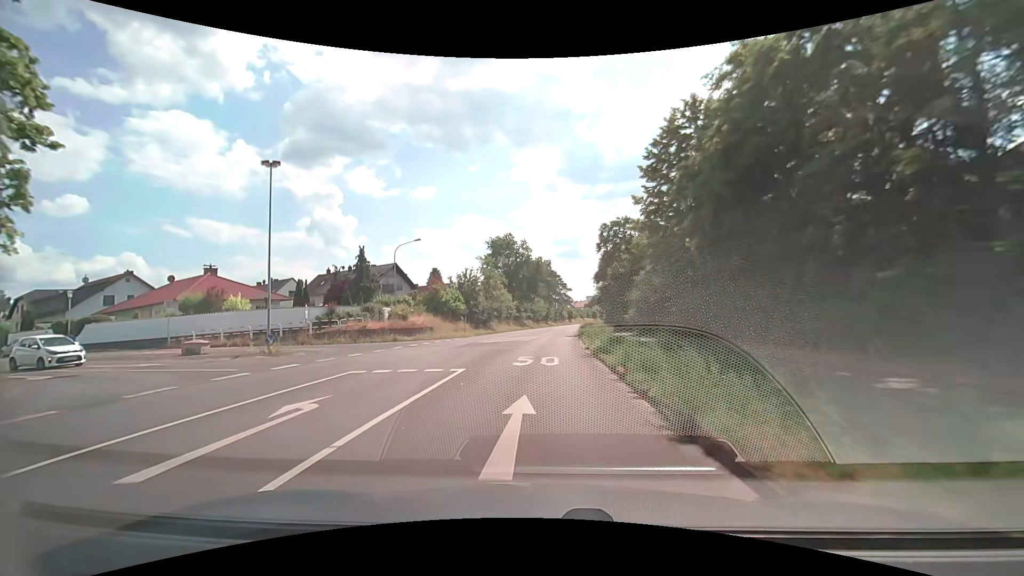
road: secondary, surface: asphalt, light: Day
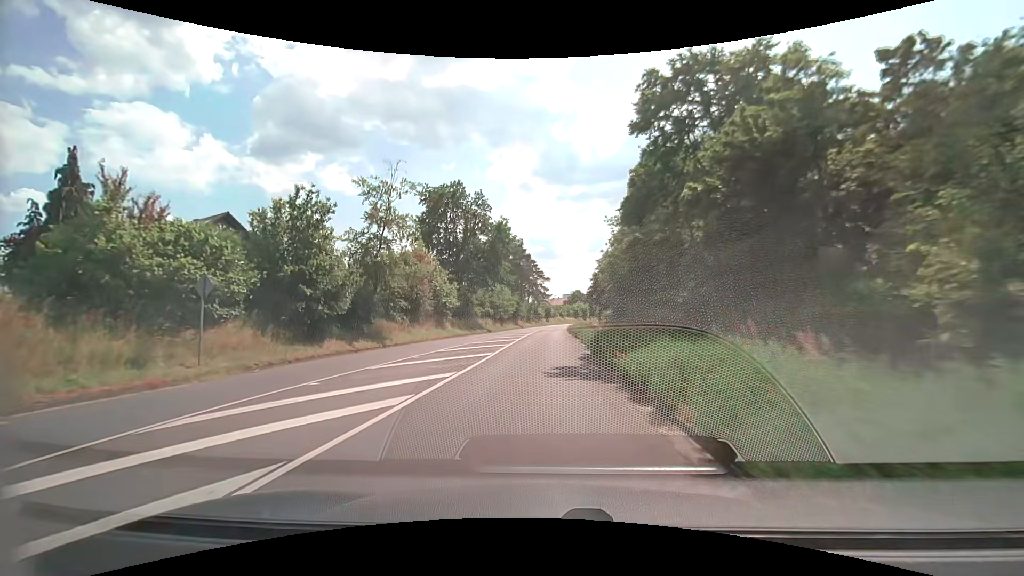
(+1.0, +36.8) m; +3°
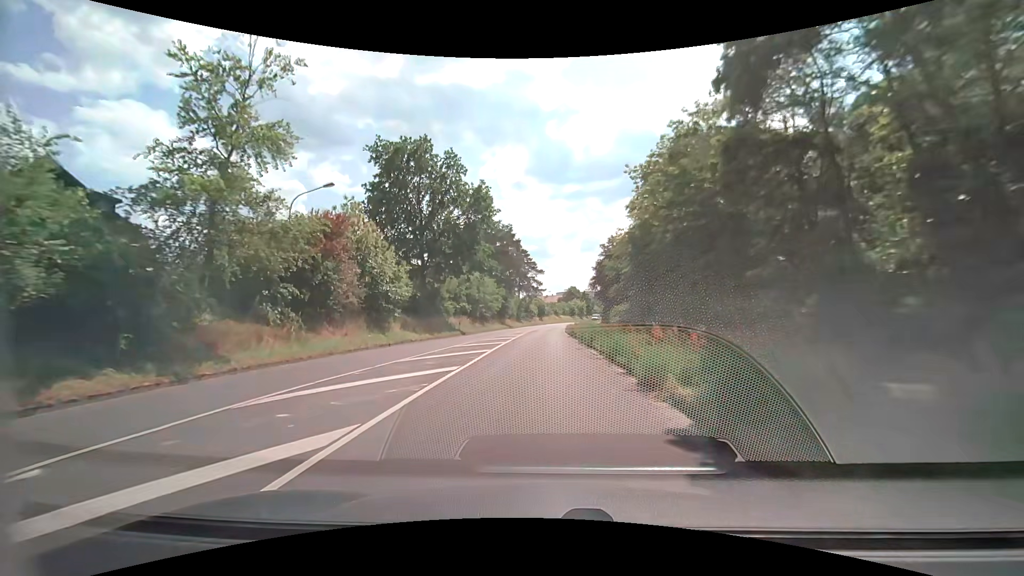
(+0.1, +15.0) m; +1°
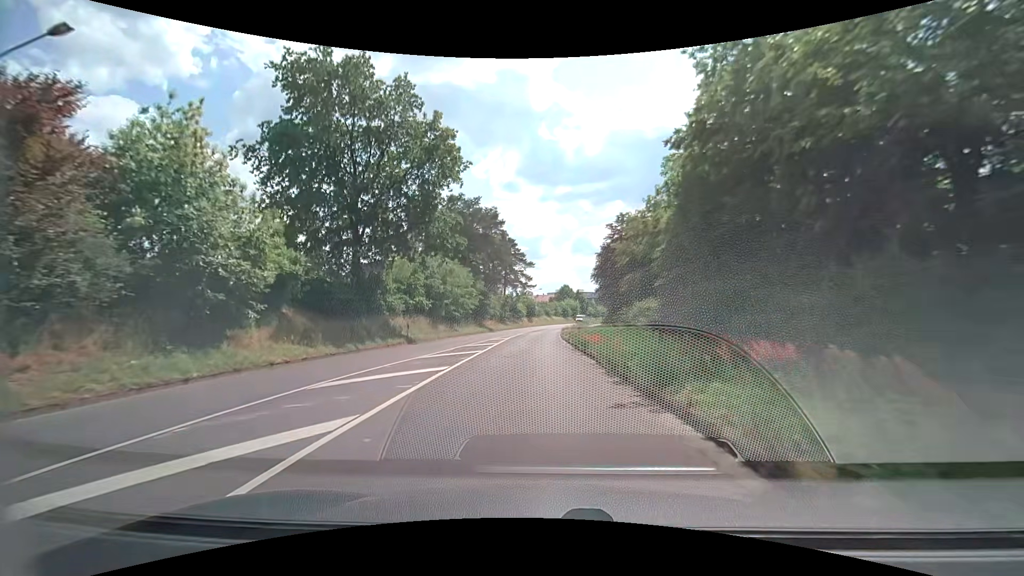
(+0.1, +14.8) m; +1°
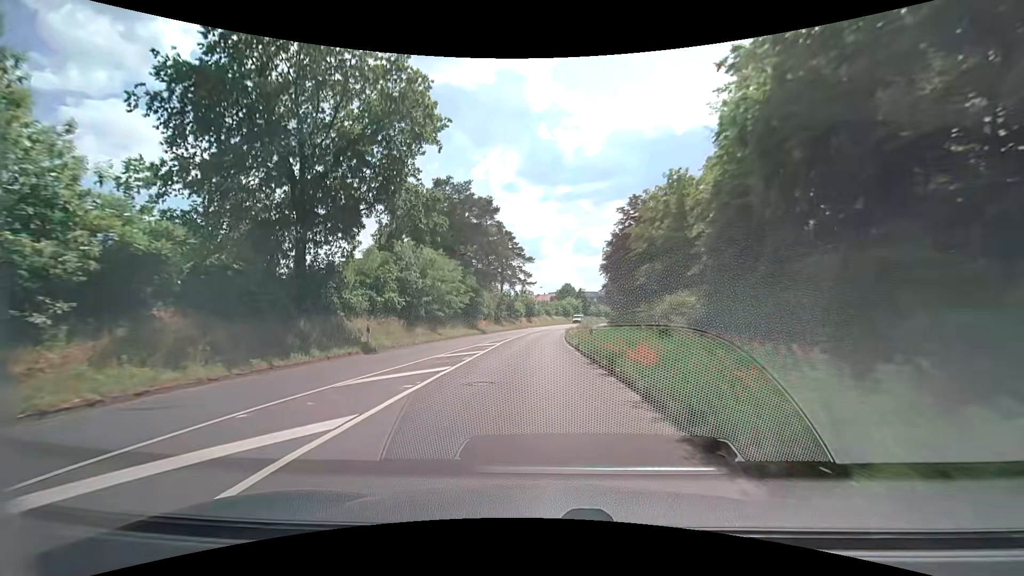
(+0.1, +7.3) m; 0°
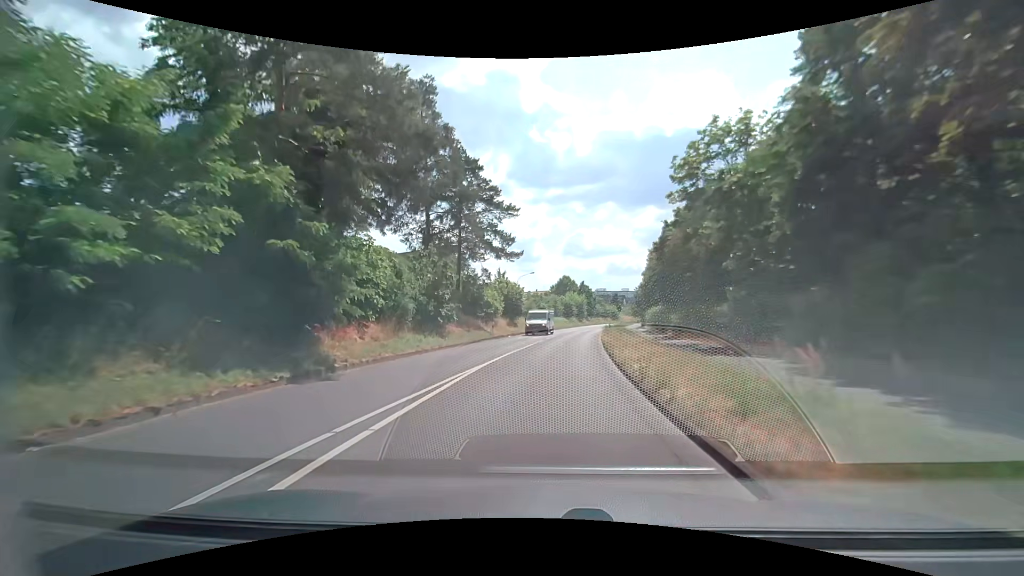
(-0.2, +35.6) m; +1°
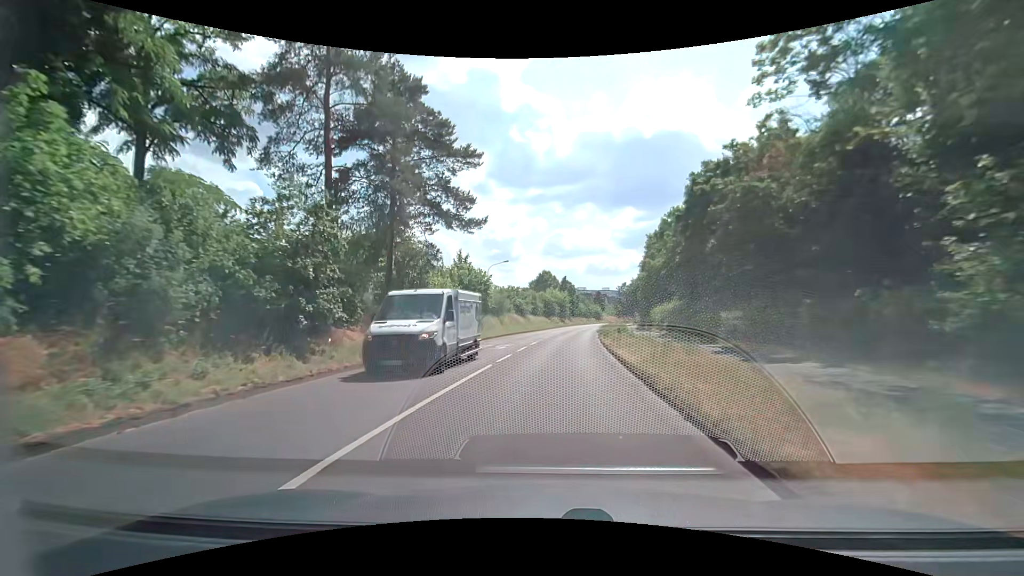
(+0.3, +13.7) m; +3°
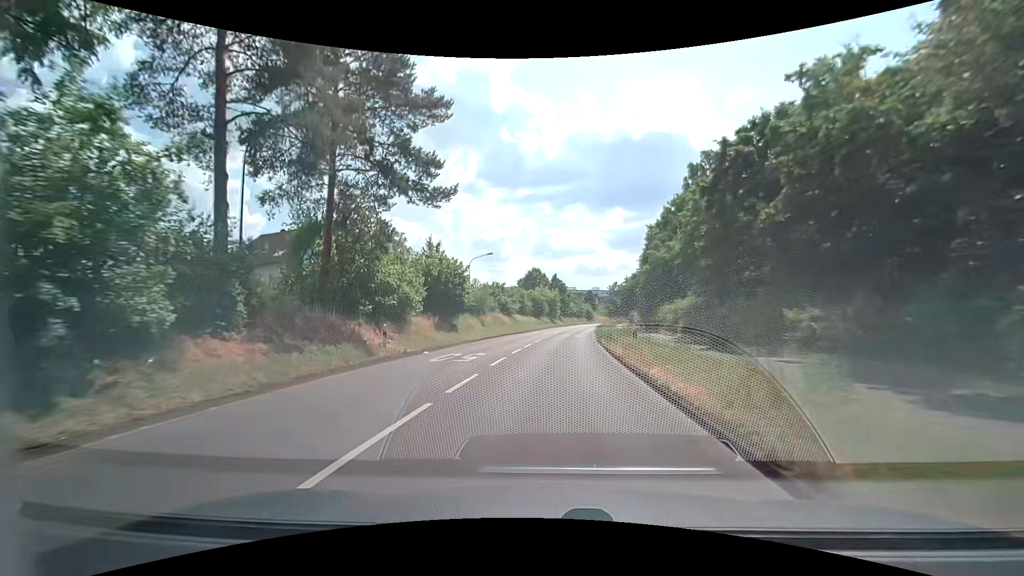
(+0.1, +6.8) m; +1°
(0, +10) (+1, +20) (+2, +30) (+3, +40) (+4, +50) (+5, +60) (+6, +70) (+8, +80) (+9, +89) (+11, +99) m
